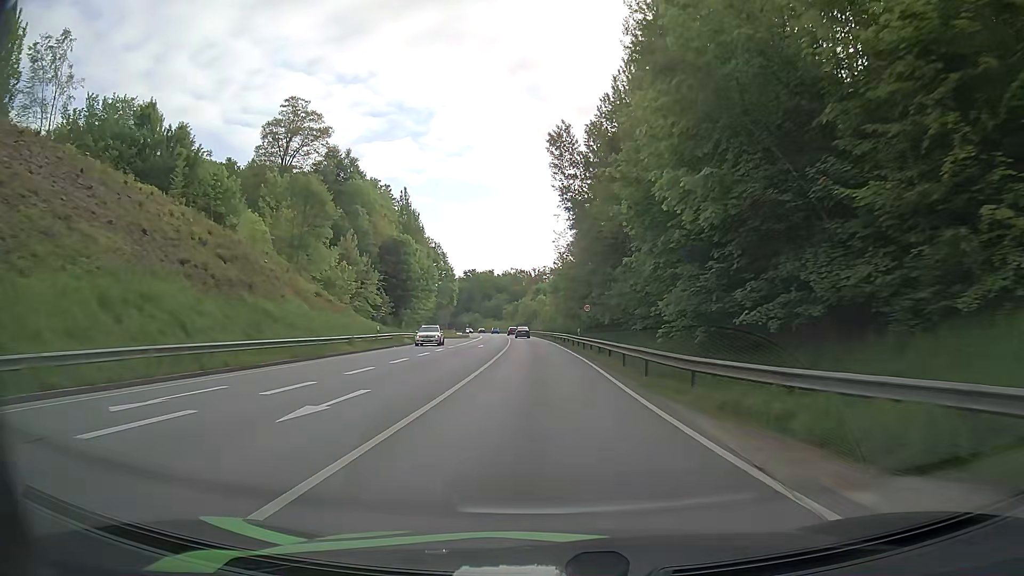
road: primary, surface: asphalt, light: Day
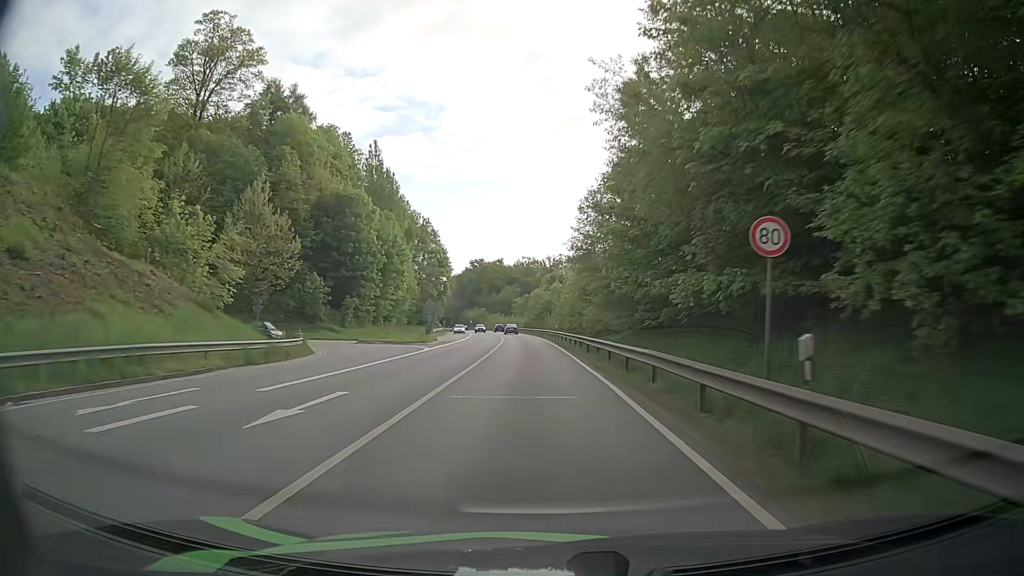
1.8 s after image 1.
(-0.3, +36.2) m; -1°
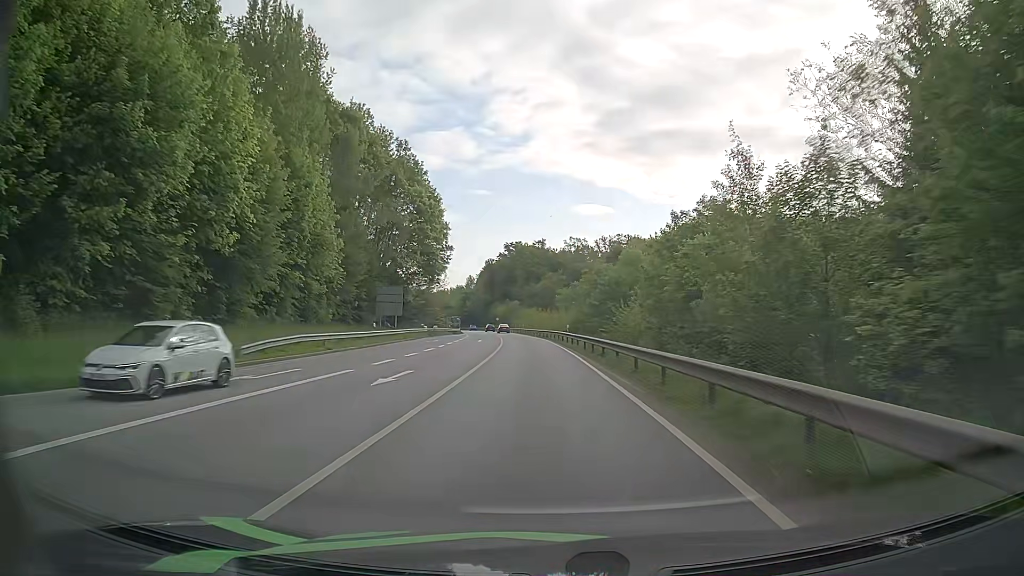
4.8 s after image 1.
(-2.0, +60.0) m; -4°
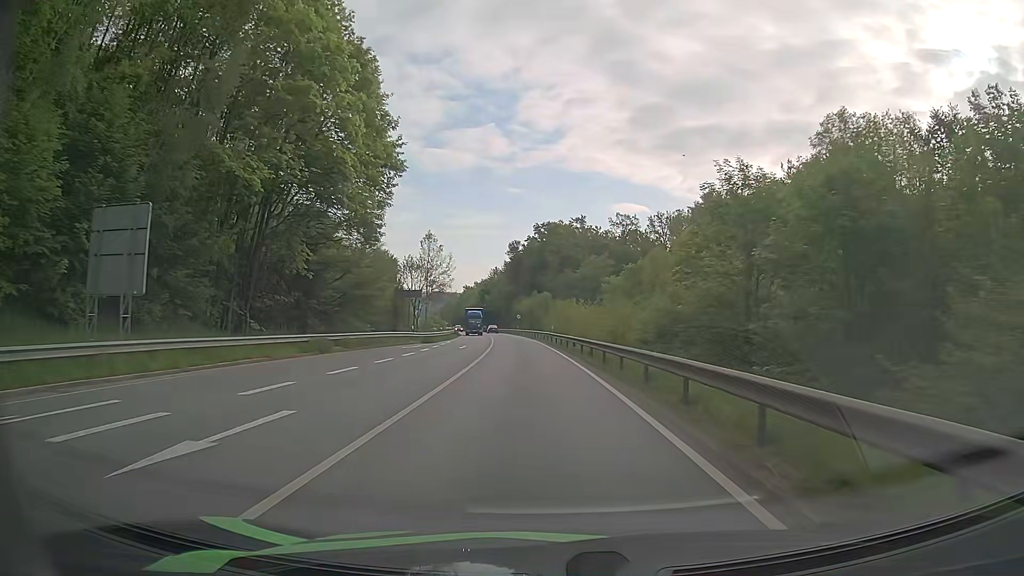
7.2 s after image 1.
(-1.4, +46.9) m; -3°
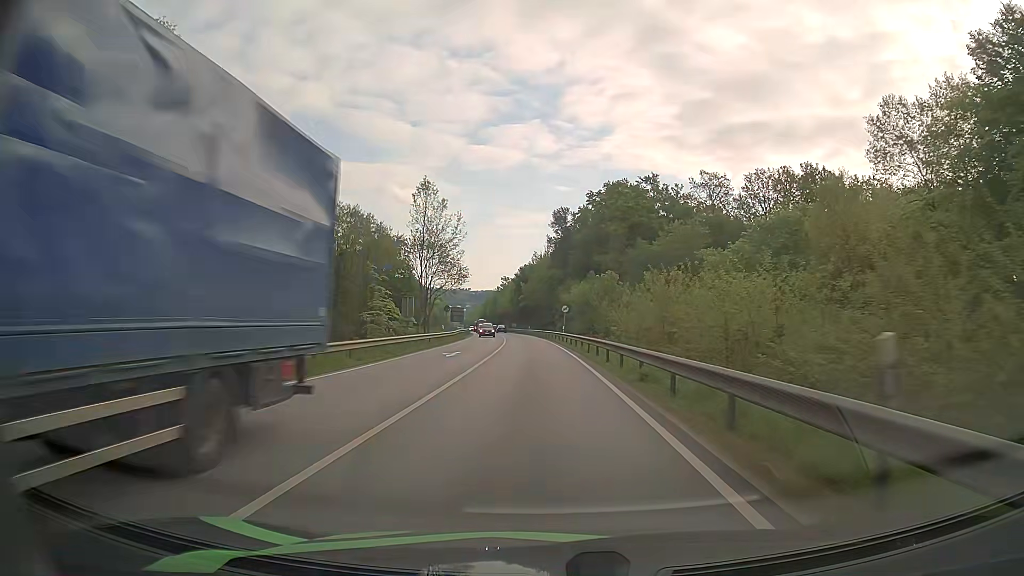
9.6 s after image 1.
(-1.7, +47.2) m; -4°
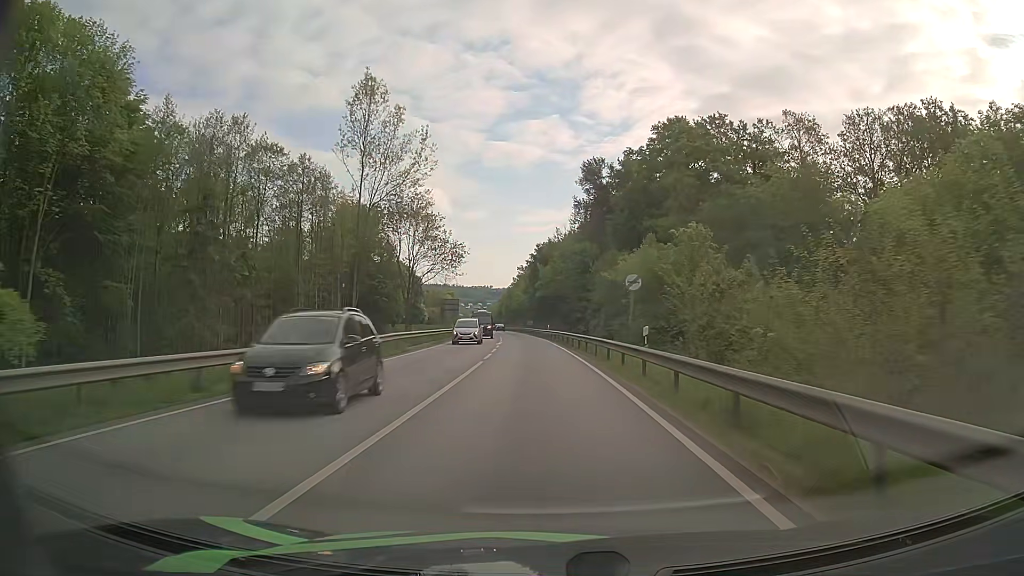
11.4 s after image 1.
(-0.6, +35.9) m; -2°
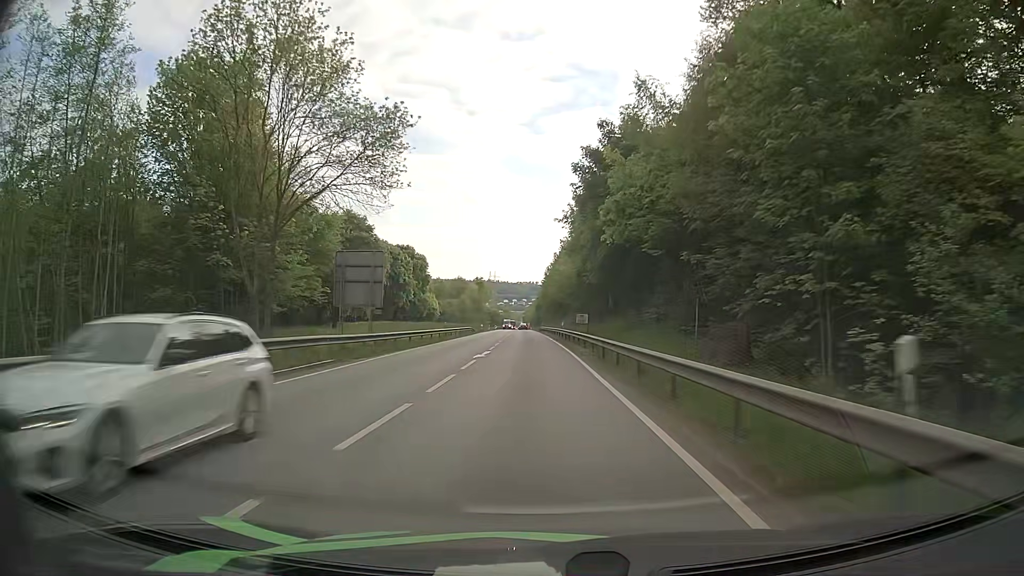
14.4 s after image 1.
(-1.9, +60.9) m; -4°
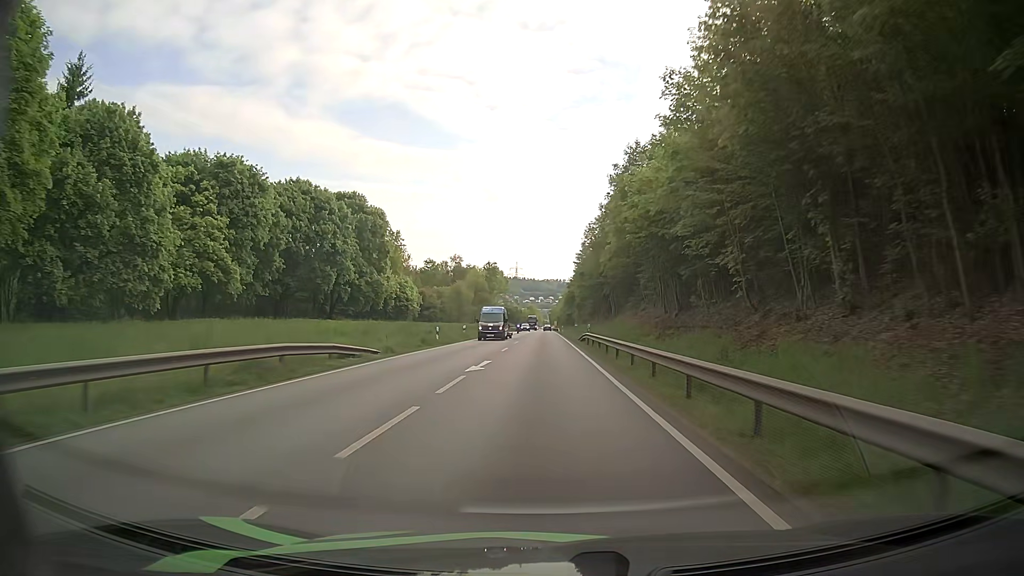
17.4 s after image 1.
(-1.7, +60.5) m; -2°
(0, +10) (0, +20) (0, +30) (0, +40) (0, +50) (0, +60) (0, +70) (0, +80) (0, +90) (0, +100) m
